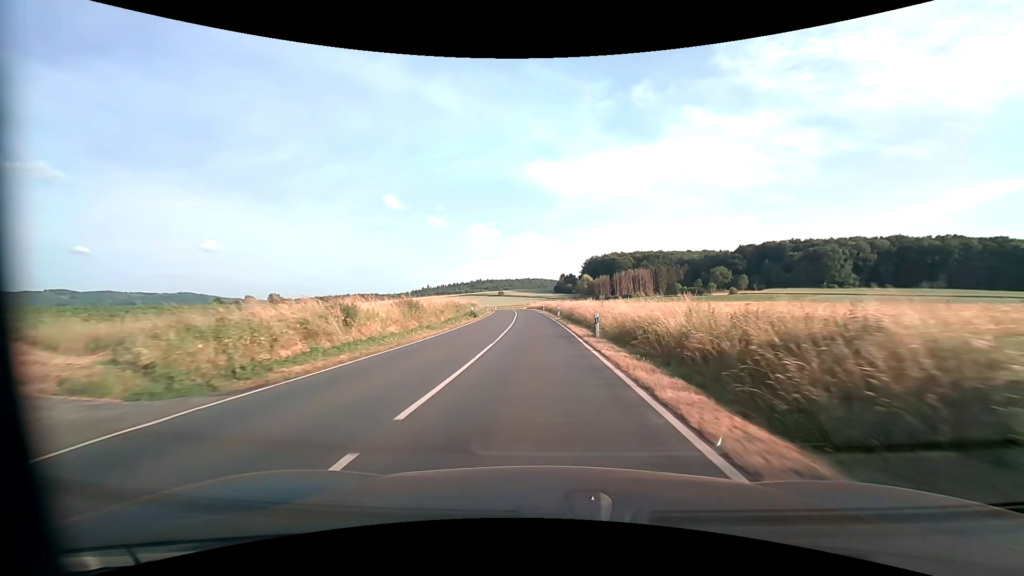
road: primary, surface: asphalt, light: Day
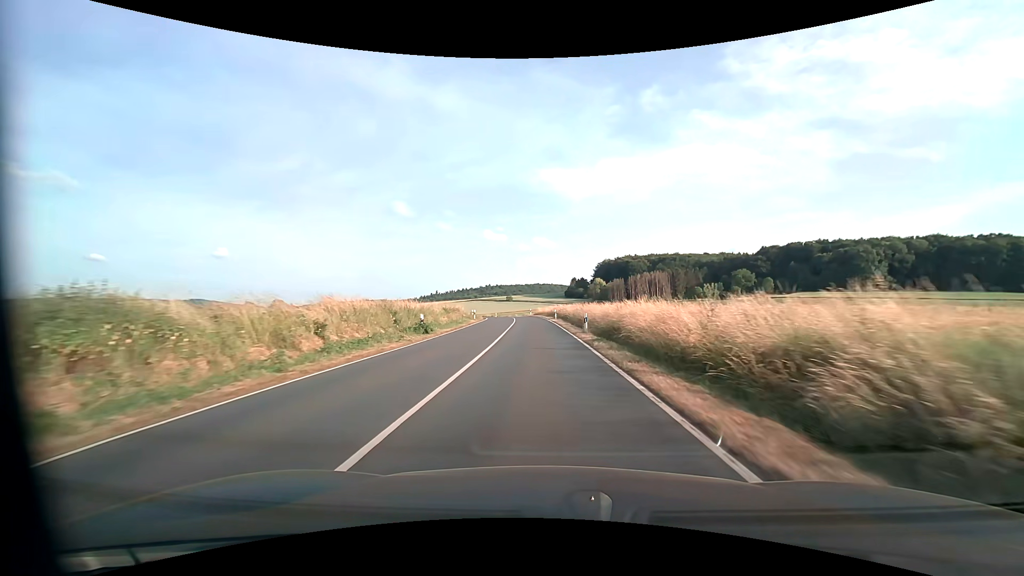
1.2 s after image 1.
(-0.2, +21.9) m; -1°
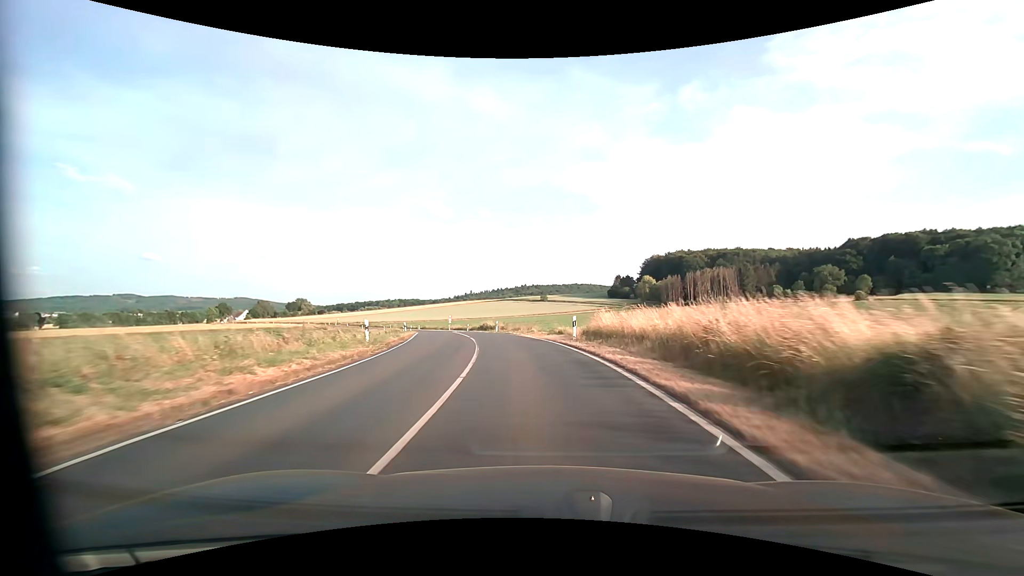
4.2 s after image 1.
(-1.6, +53.1) m; -4°
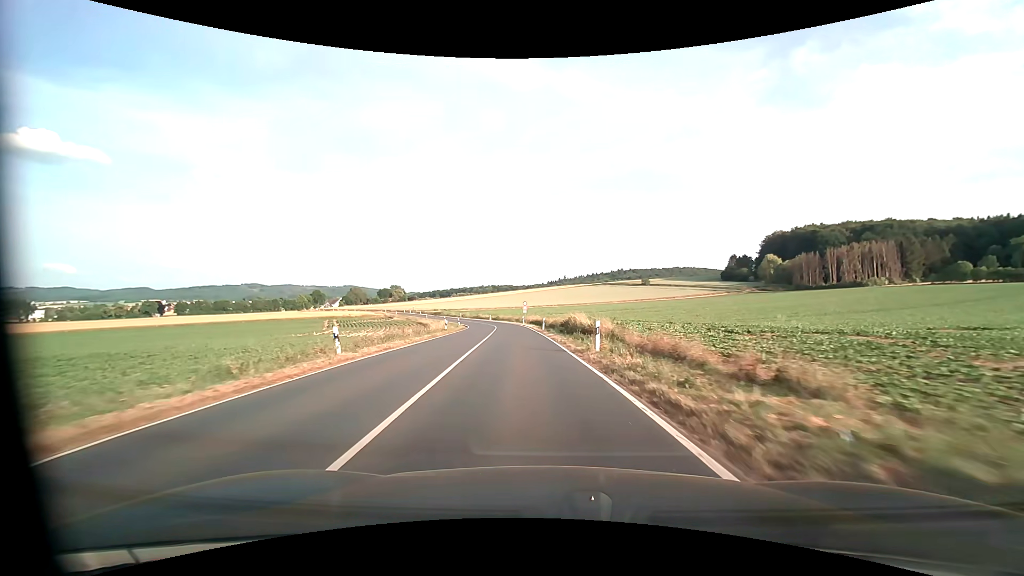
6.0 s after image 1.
(-2.8, +30.1) m; -10°
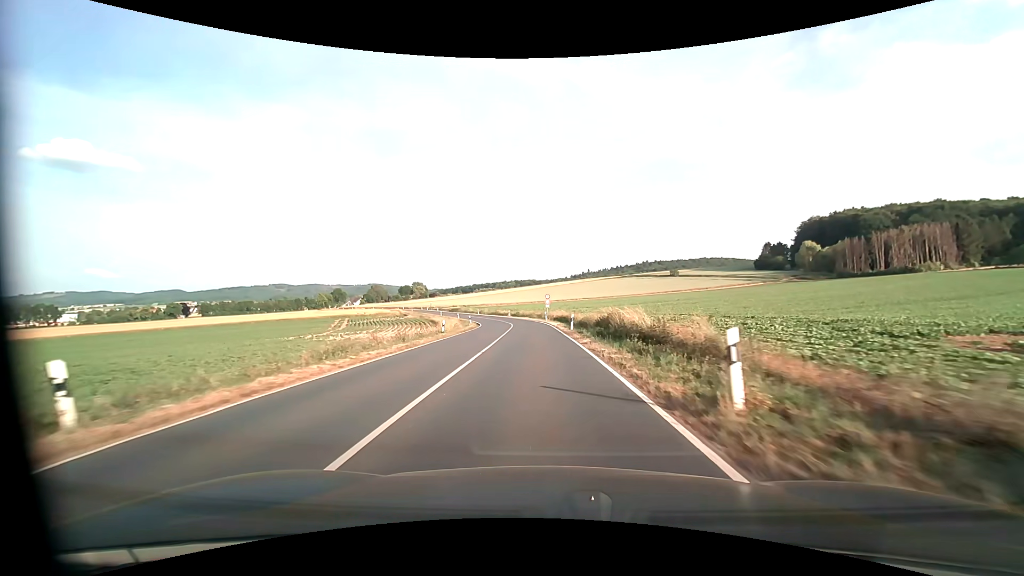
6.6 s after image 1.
(-0.3, +10.0) m; -3°
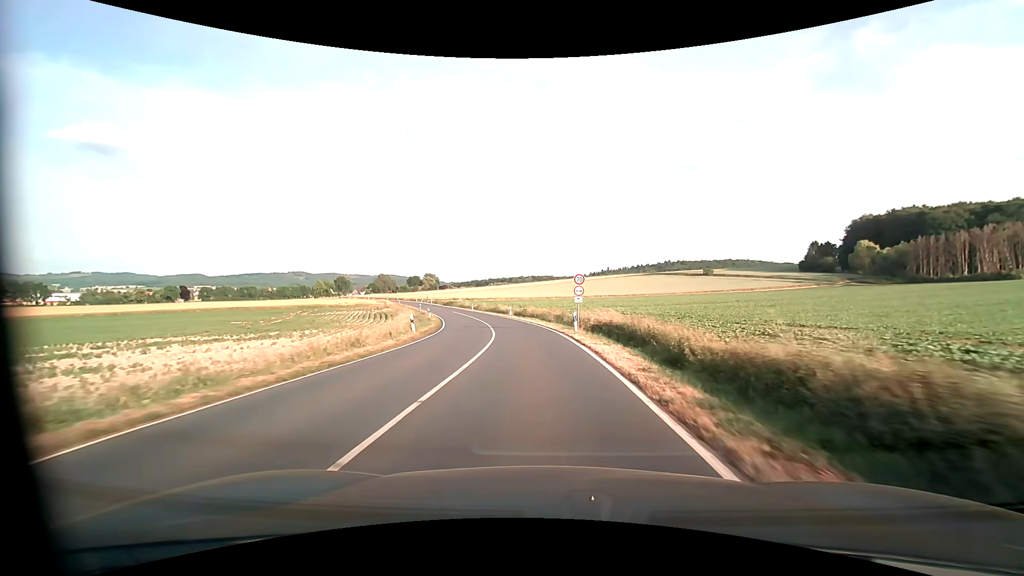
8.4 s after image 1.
(-0.6, +30.0) m; -2°
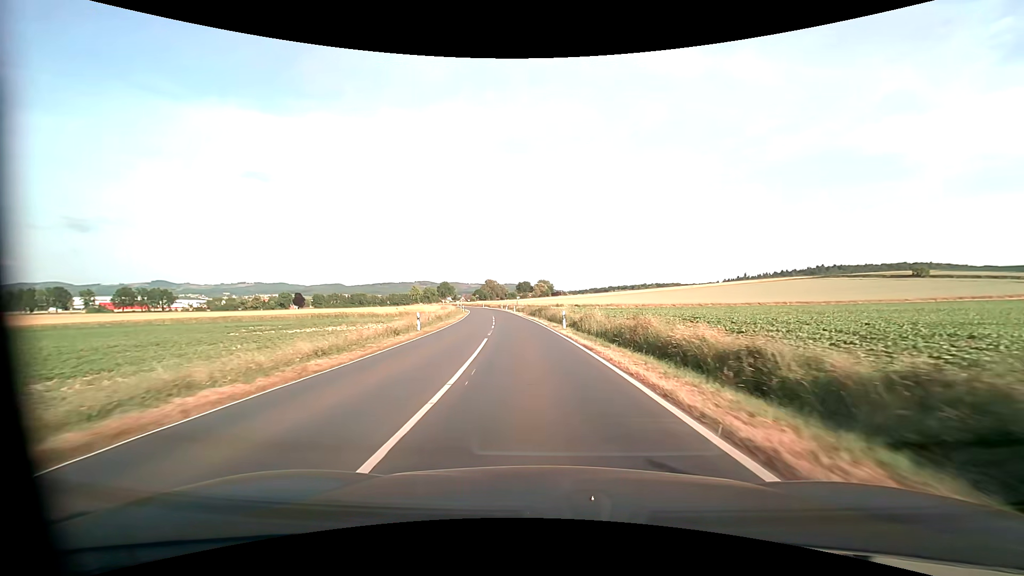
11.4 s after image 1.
(-5.2, +49.6) m; -13°
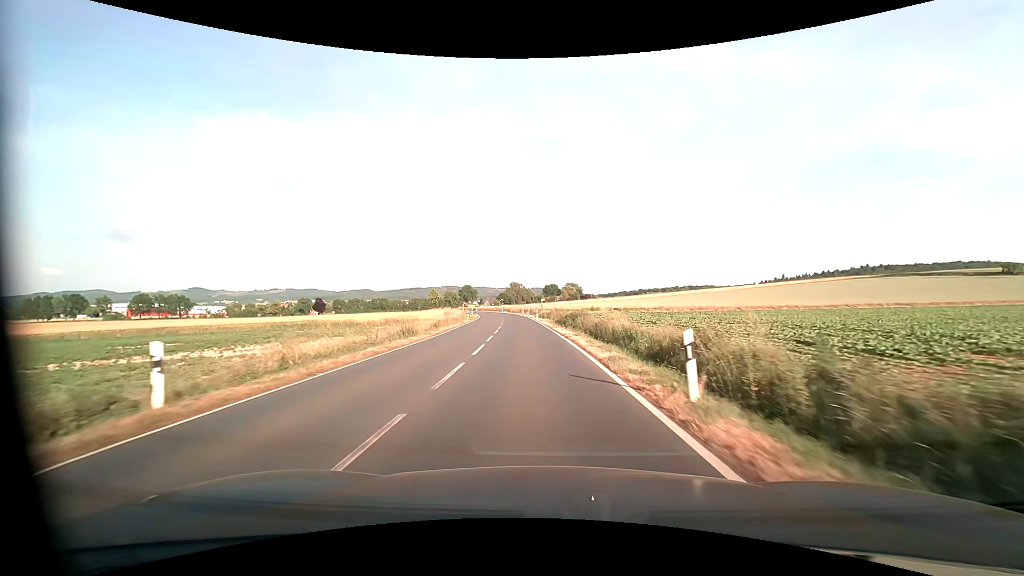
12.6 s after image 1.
(-0.6, +20.1) m; -3°
(0, +10) (-1, +20) (-1, +30) (-2, +40) (-3, +50) (-4, +60) (-5, +70) (-6, +80) (-8, +90) (-10, +99) m
